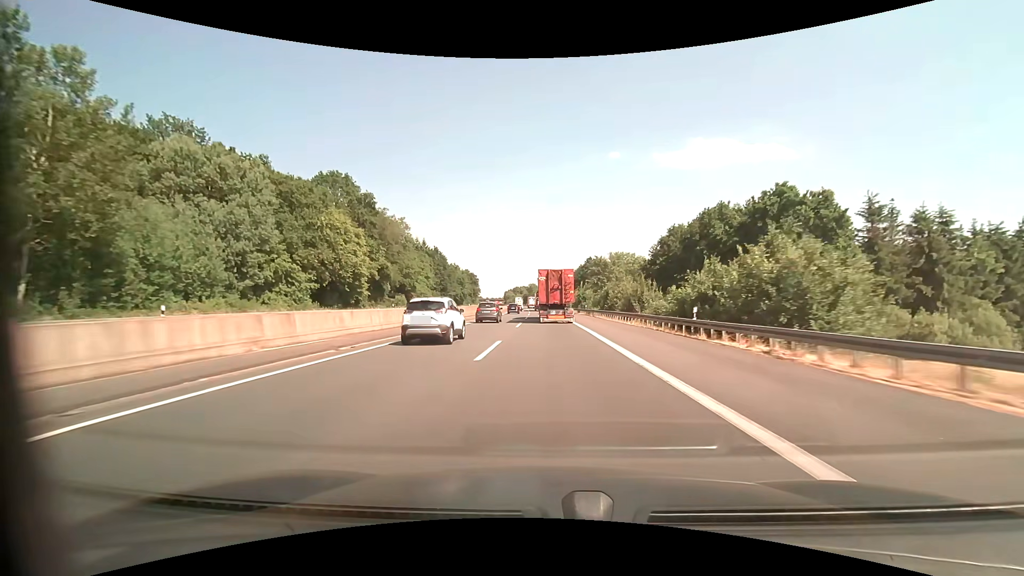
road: motorway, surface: asphalt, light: Day
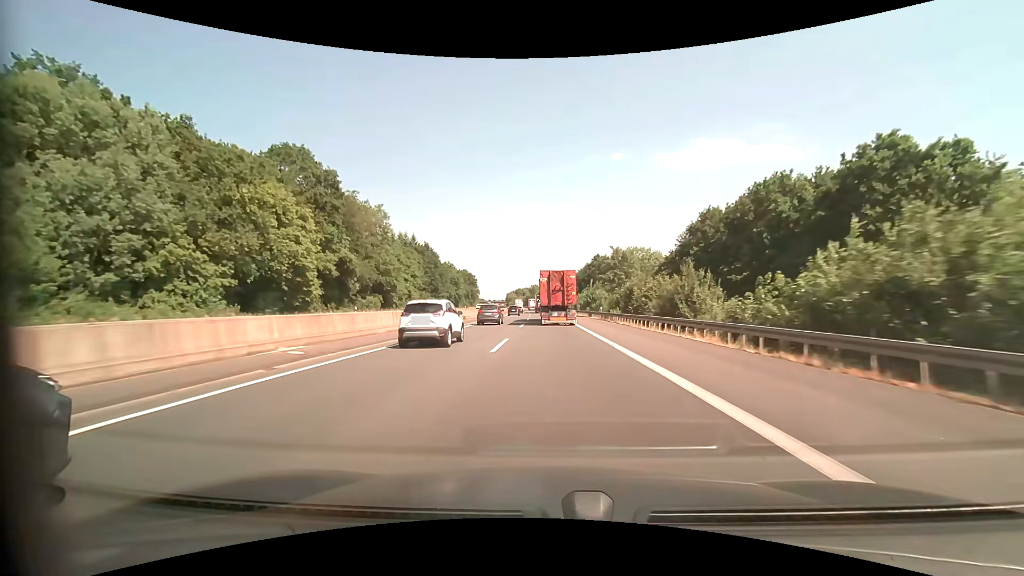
(0.0, +15.3) m; 0°
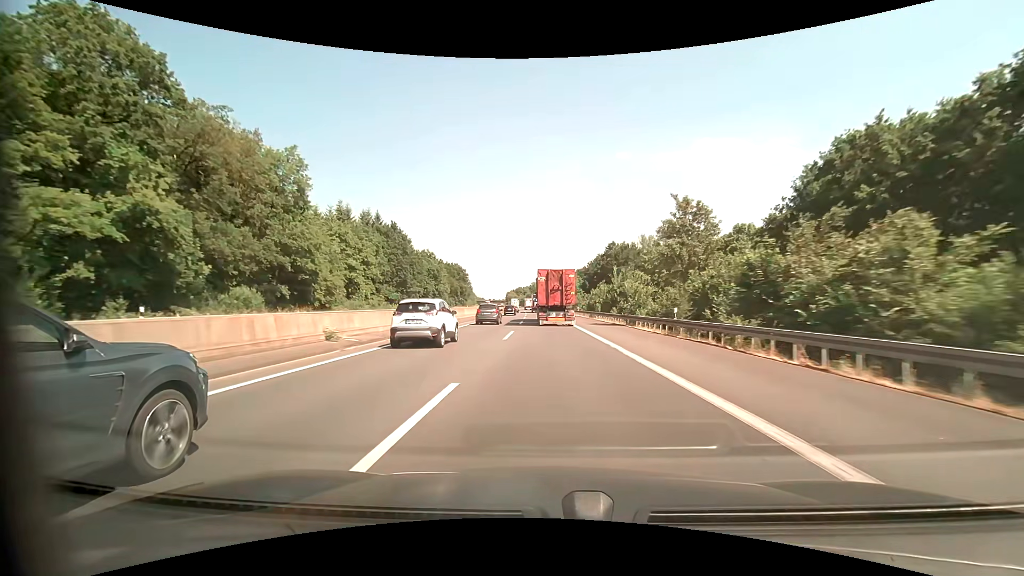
(-0.1, +30.6) m; 0°
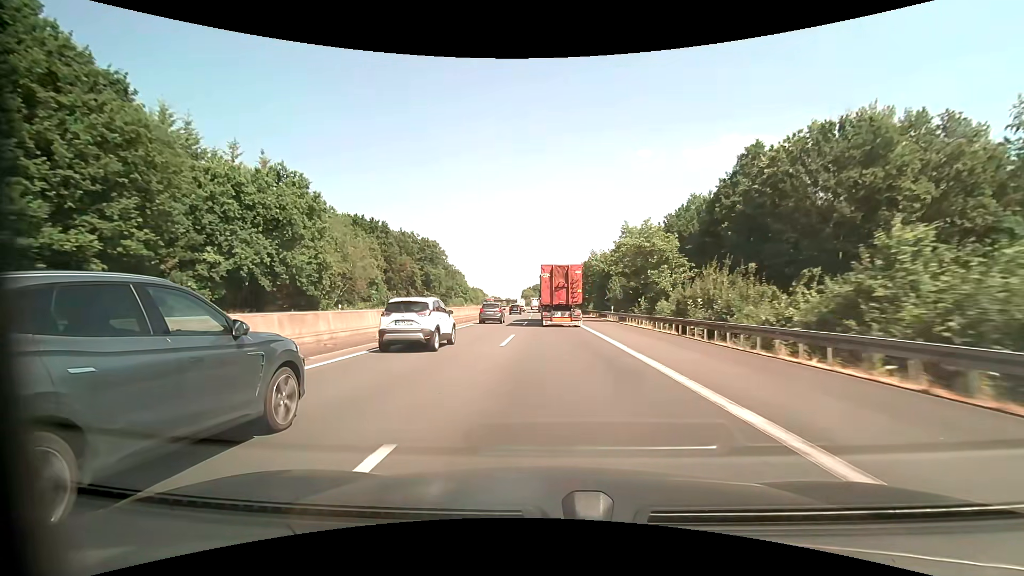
(-1.3, +76.0) m; -2°
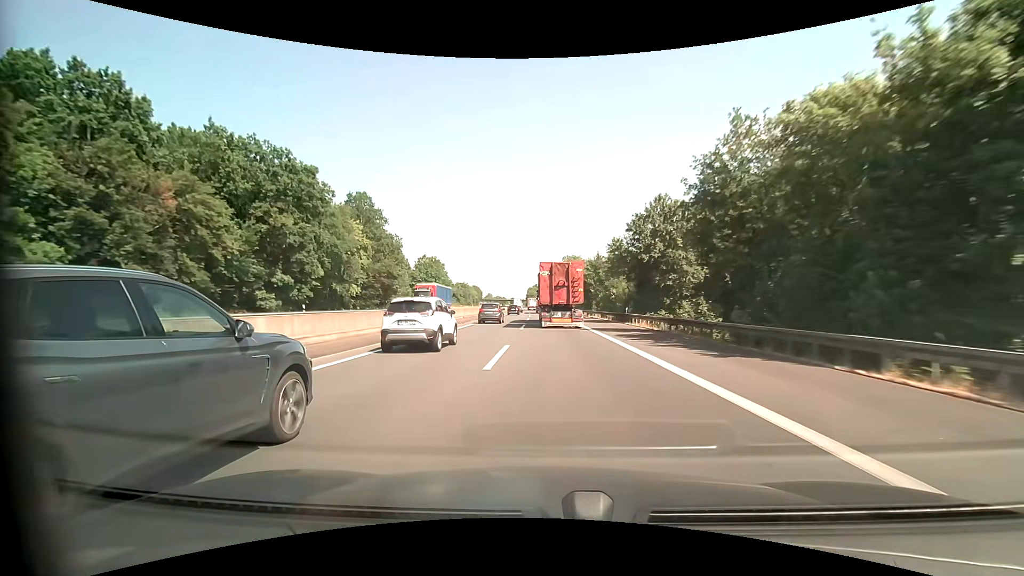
(-0.8, +60.2) m; -1°
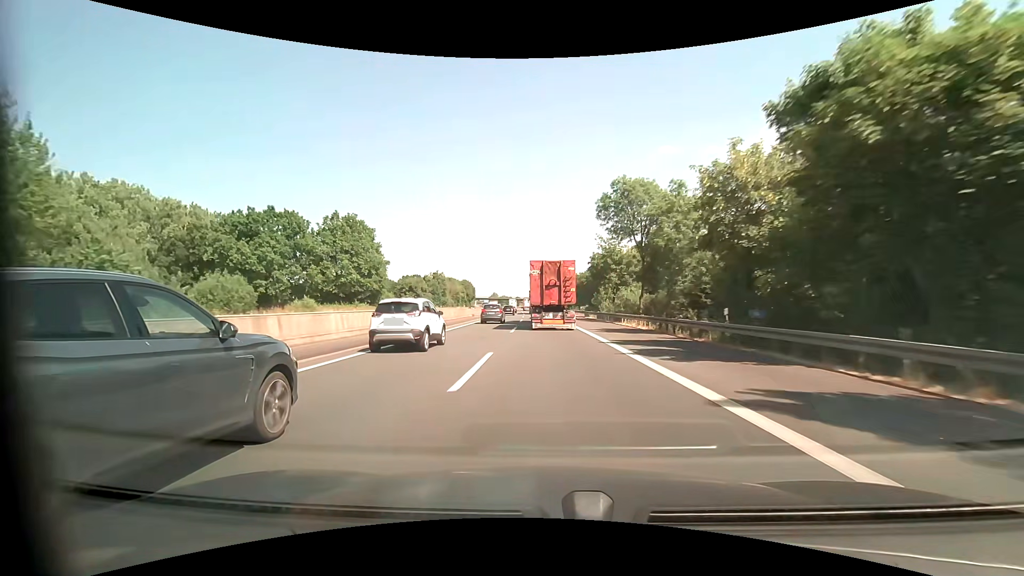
(-1.0, +74.5) m; -1°
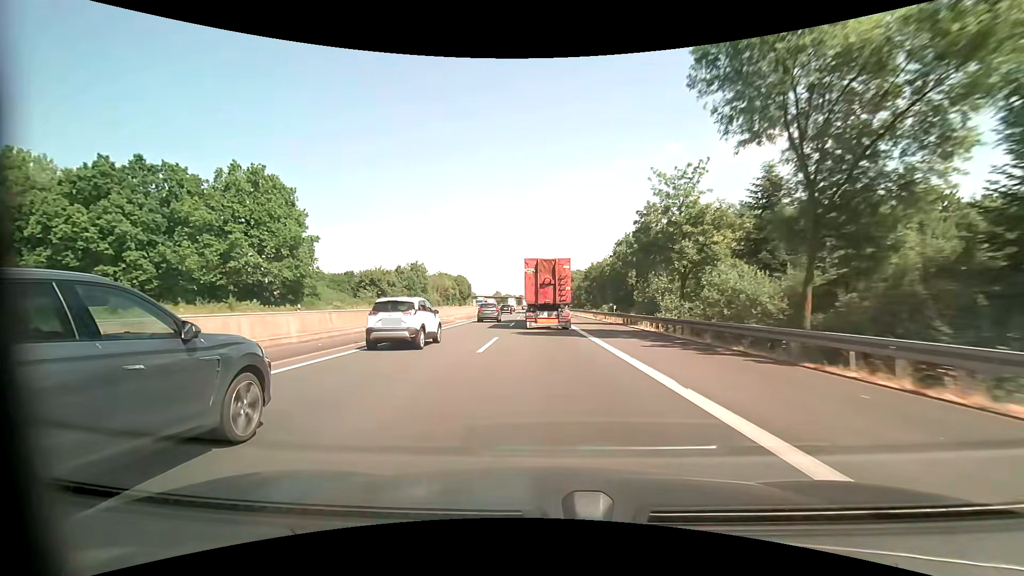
(-0.1, +29.6) m; -1°
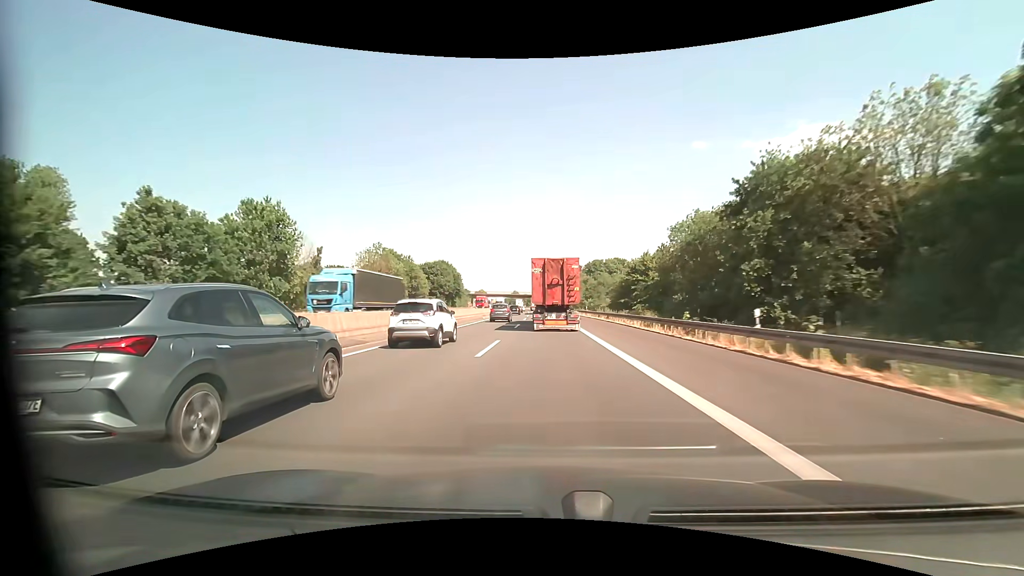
(-1.4, +73.1) m; -2°
(0, +10) (0, +20) (0, +30) (0, +40) (-1, +50) (-1, +60) (-1, +70) (-1, +80) (-1, +90) (-2, +100) m
